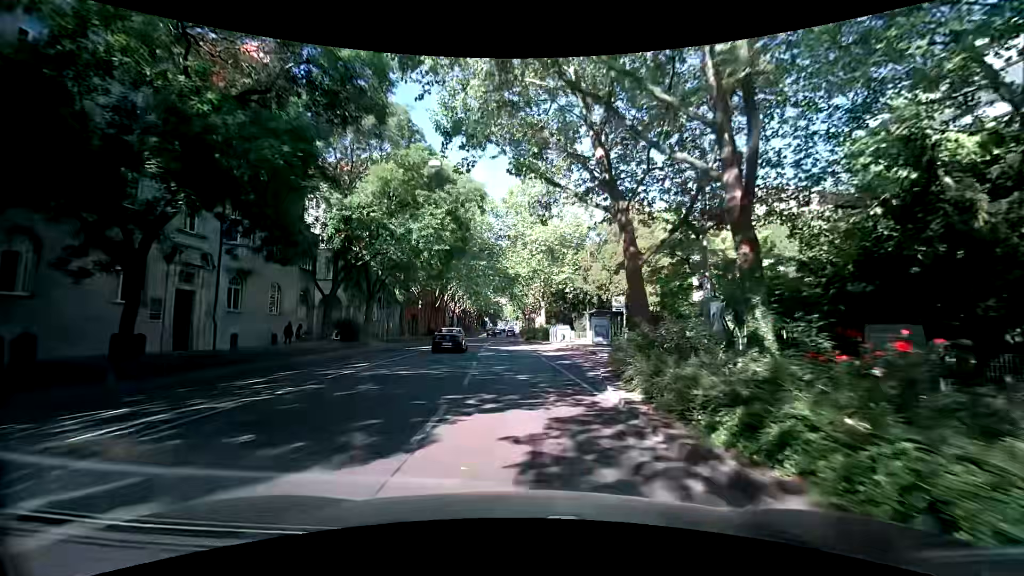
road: secondary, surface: asphalt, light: Day
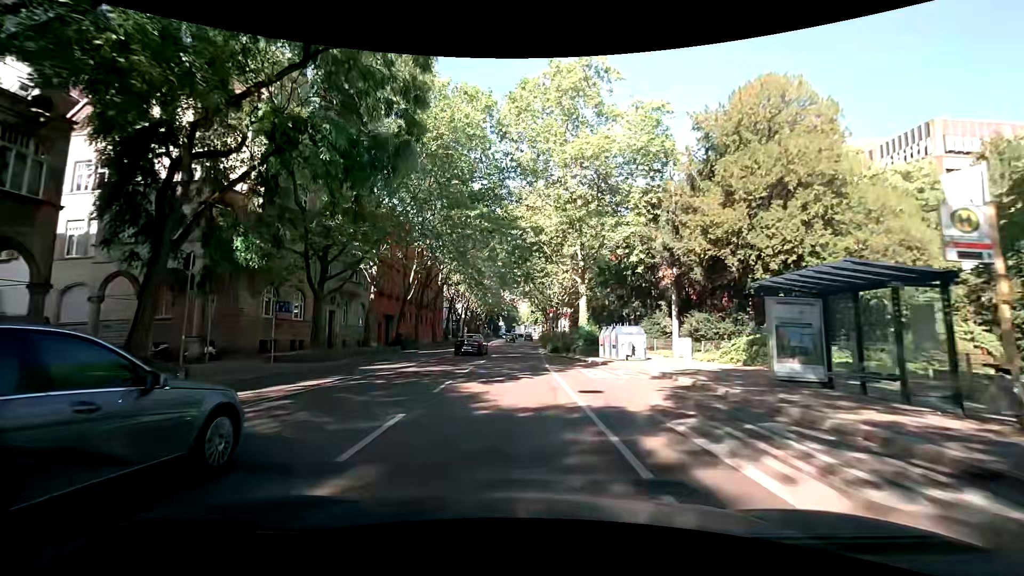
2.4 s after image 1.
(-0.3, +24.9) m; 0°
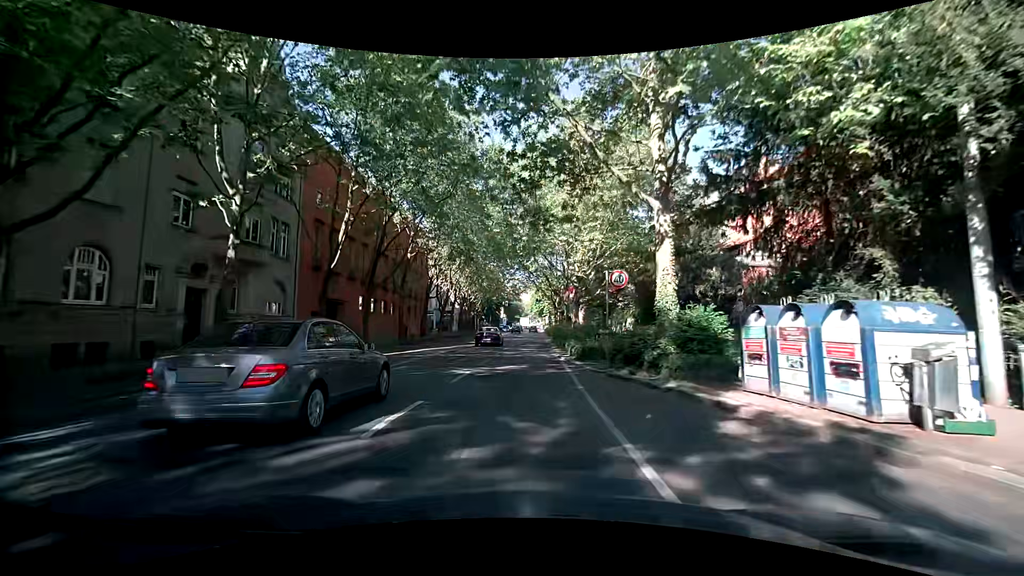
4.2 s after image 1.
(-0.7, +17.6) m; -3°
(0, +10) (+1, +20) (+1, +30) (+1, +40) (+2, +50) (+2, +60) (+2, +70) (+3, +80) (+3, +90) (+4, +100) m
